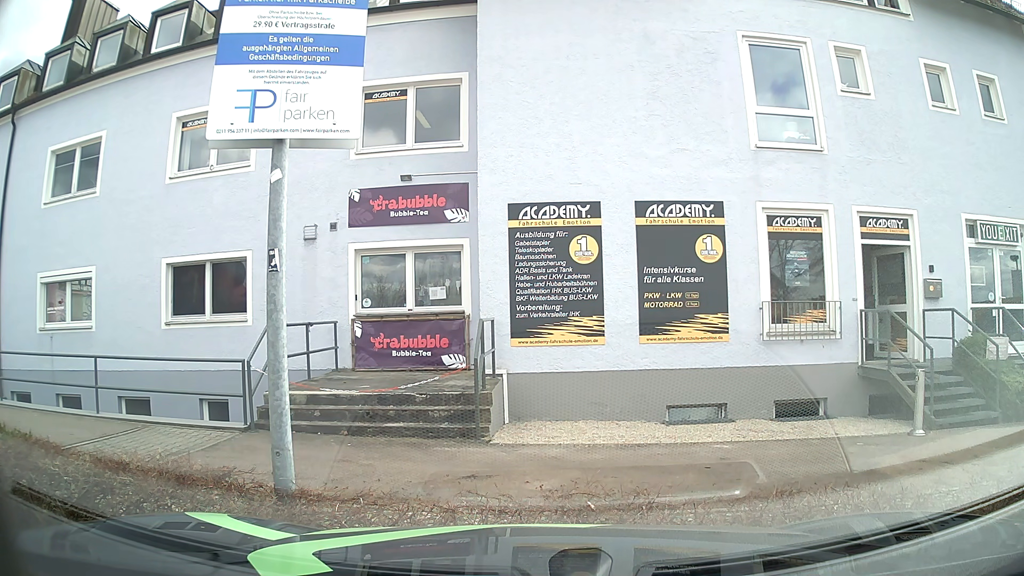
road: service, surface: asphalt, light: Day
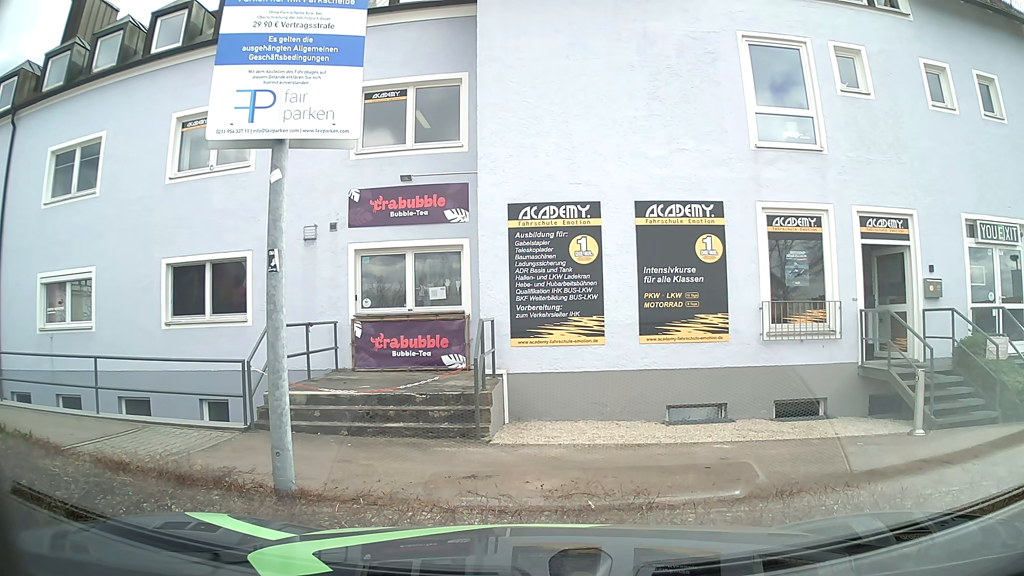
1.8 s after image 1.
(0.0, 0.0) m; 0°
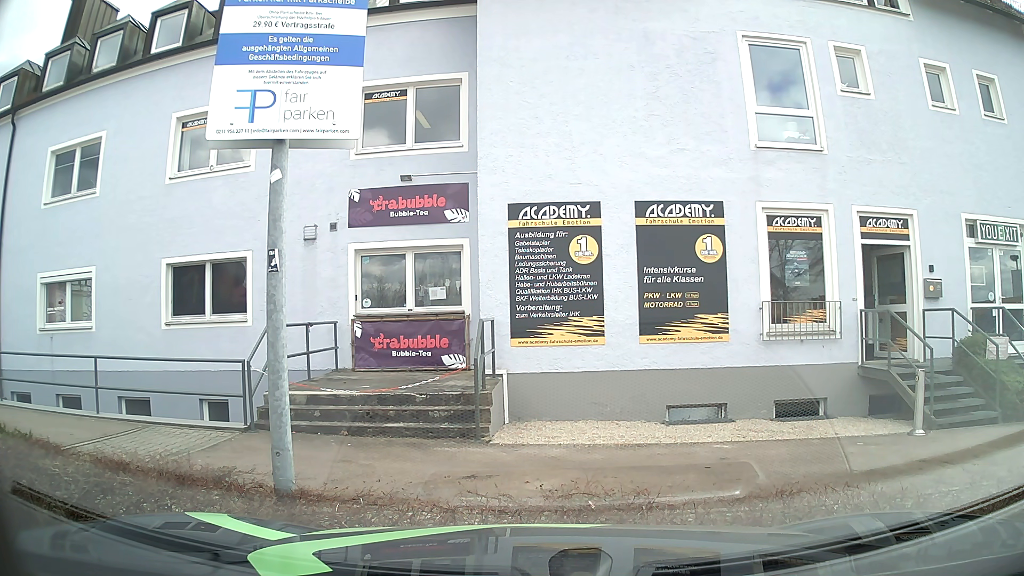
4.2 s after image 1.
(0.0, 0.0) m; 0°
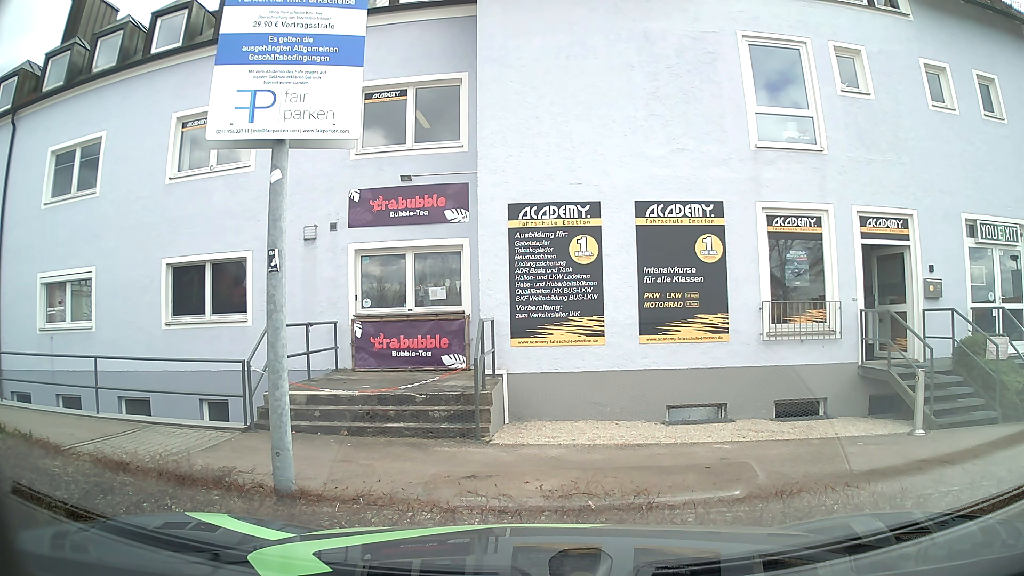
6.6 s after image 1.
(0.0, 0.0) m; 0°
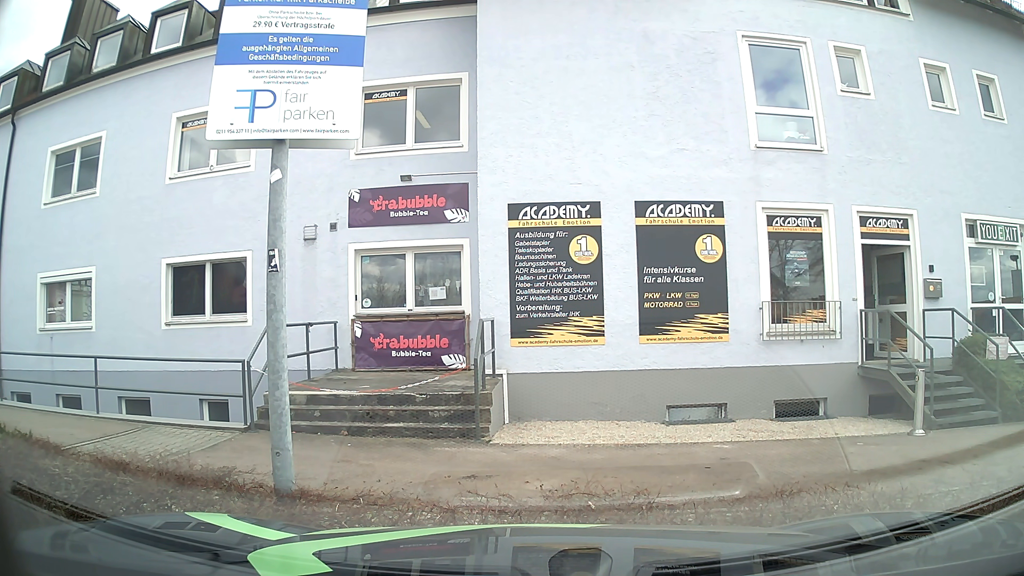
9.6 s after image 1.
(0.0, 0.0) m; 0°
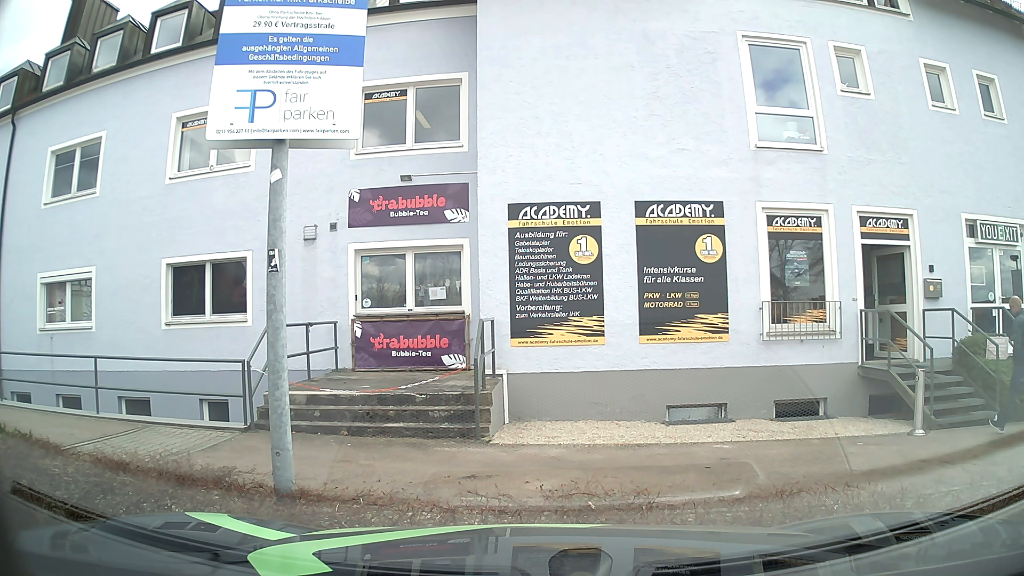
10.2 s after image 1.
(0.0, 0.0) m; 0°
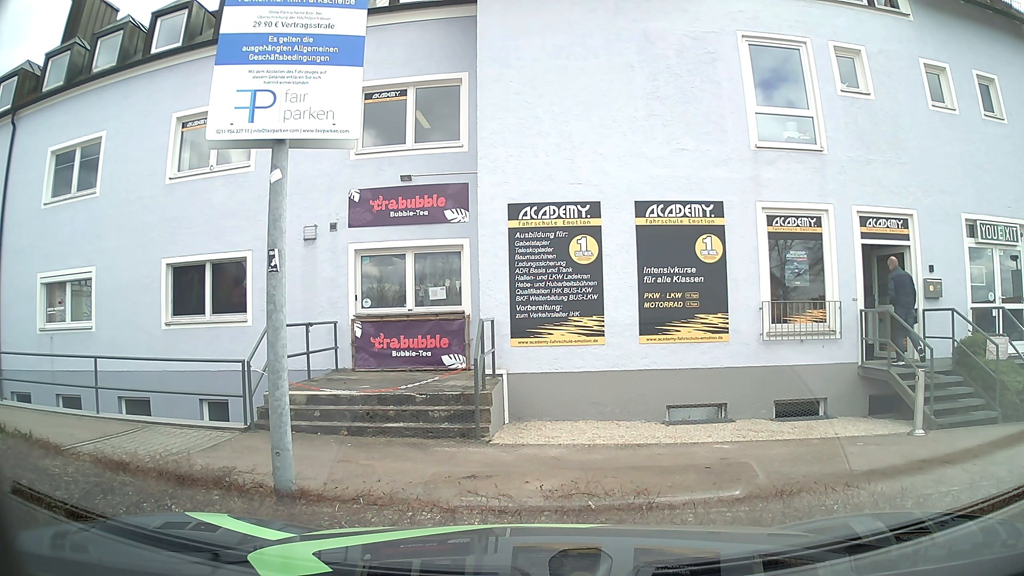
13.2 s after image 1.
(0.0, 0.0) m; 0°
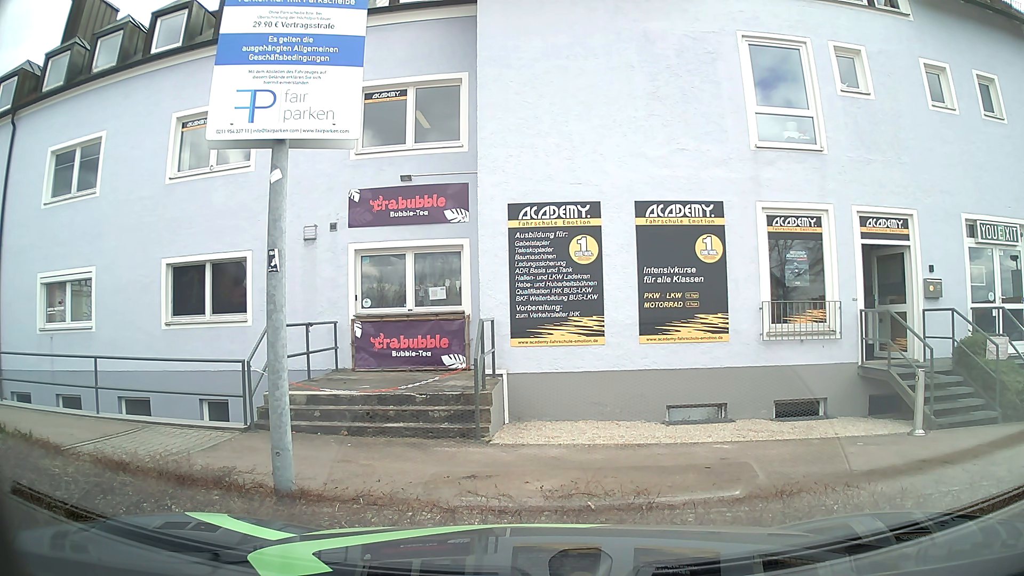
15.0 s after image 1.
(0.0, 0.0) m; 0°
